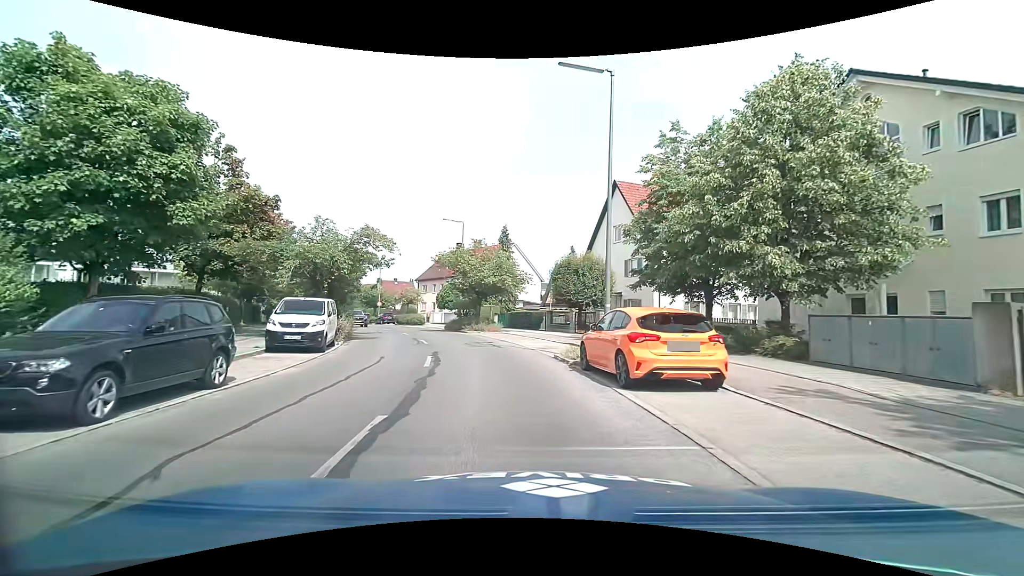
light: Day
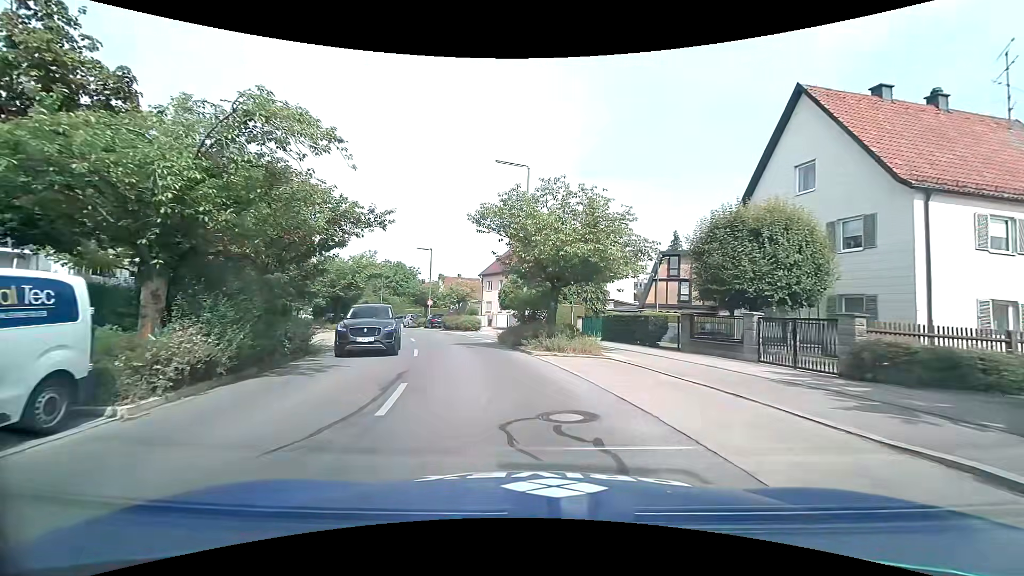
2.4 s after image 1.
(-1.4, +15.3) m; -9°
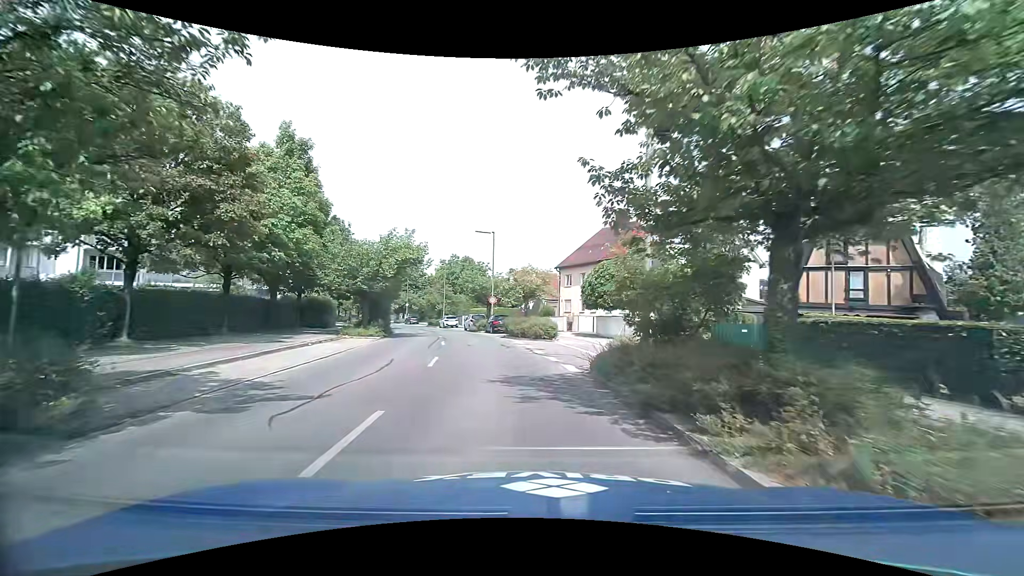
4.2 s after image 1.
(-1.0, +11.9) m; -8°
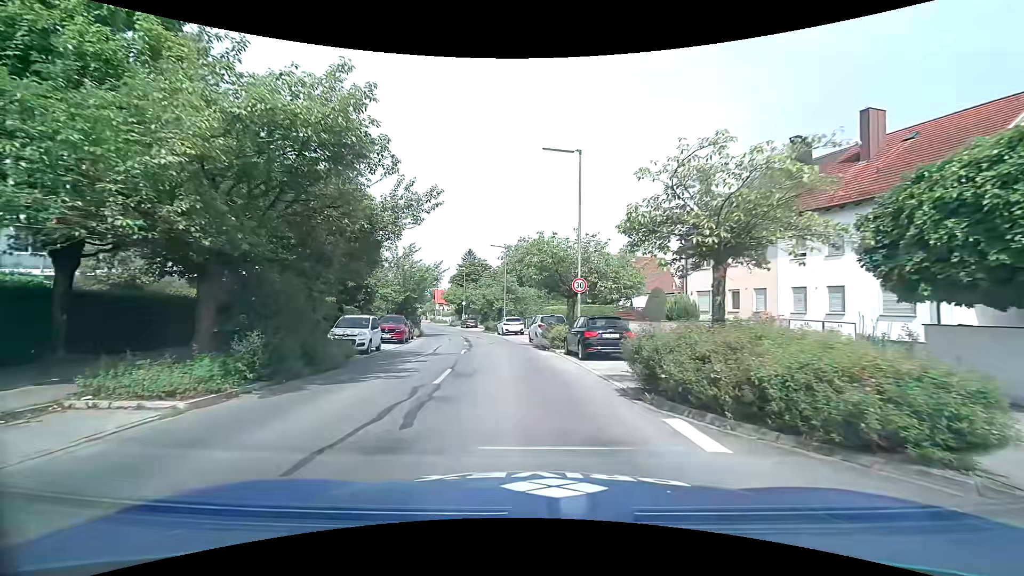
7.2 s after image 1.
(-2.1, +20.9) m; -9°
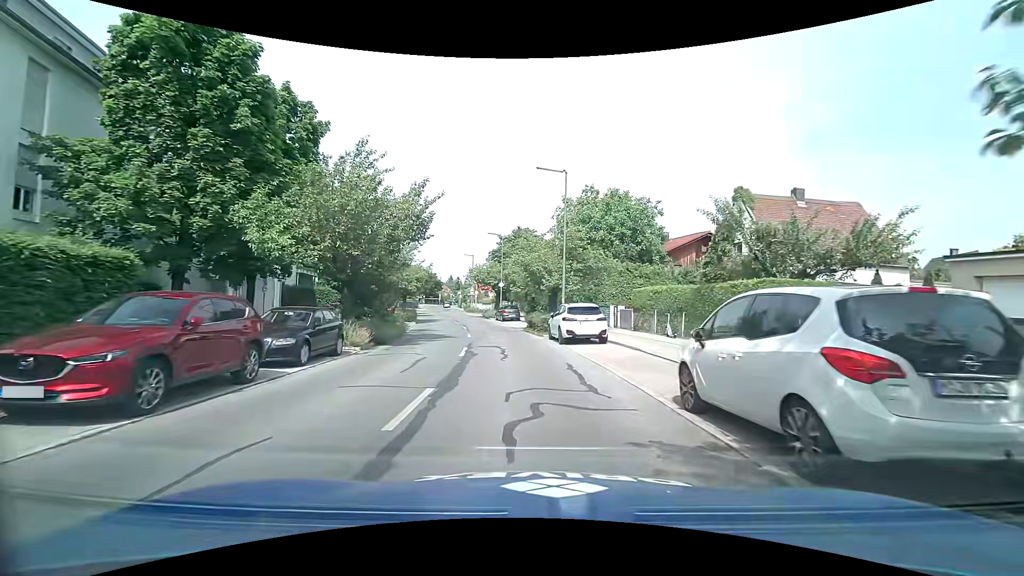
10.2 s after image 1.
(-1.5, +22.8) m; -7°
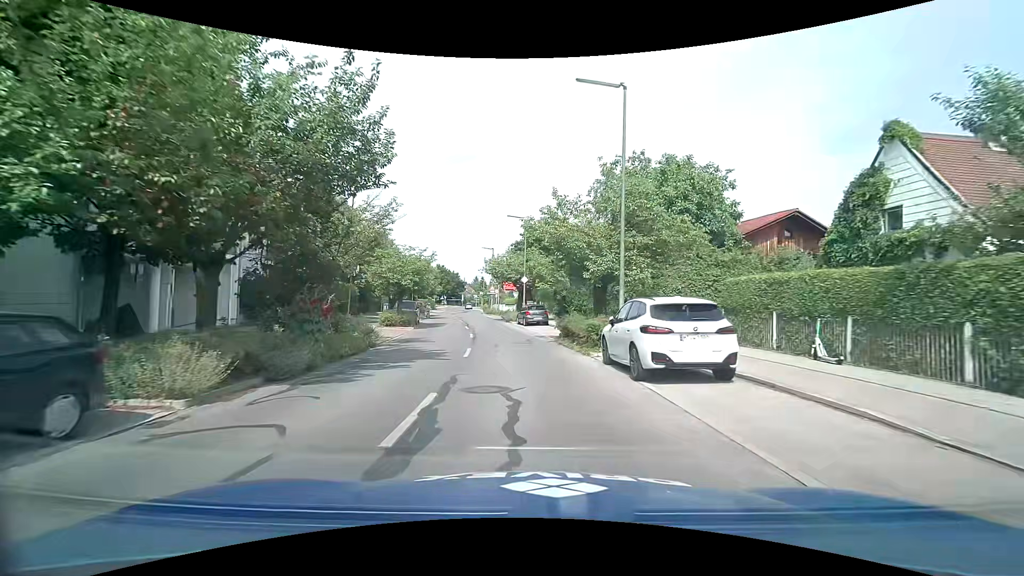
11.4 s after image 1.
(-0.2, +9.7) m; -3°
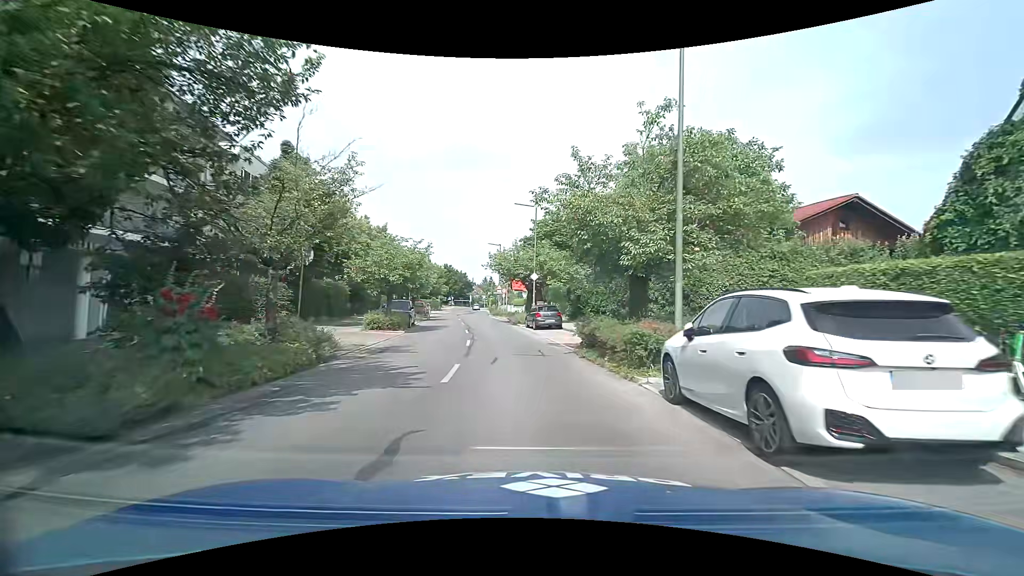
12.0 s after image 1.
(0.0, +4.8) m; -1°
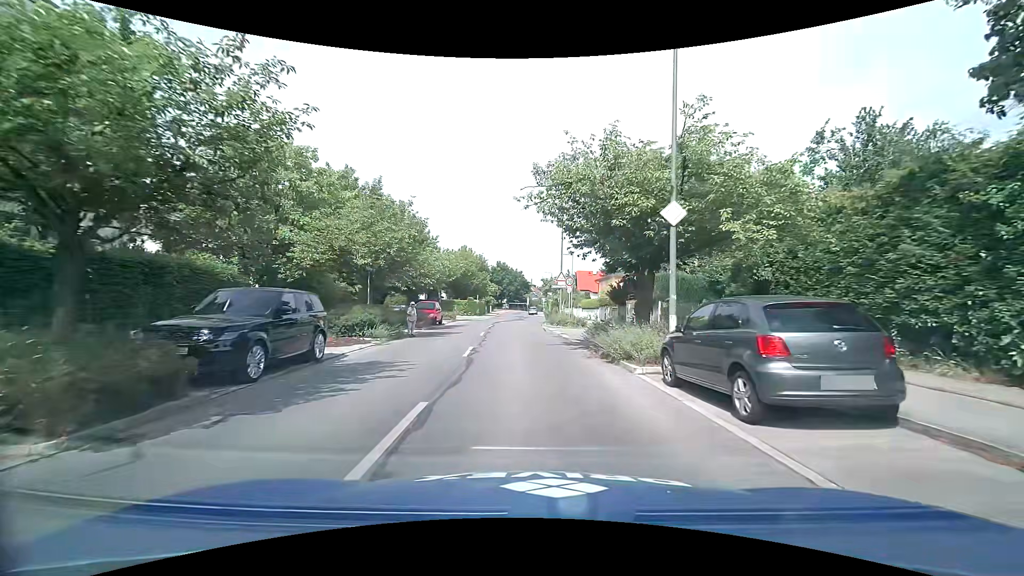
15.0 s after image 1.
(-1.3, +23.2) m; -7°
(0, +10) (-1, +20) (-1, +30) (-1, +40) (0, +50) (0, +60) (0, +70) (-1, +80) (-2, +90) (-3, +100) m
